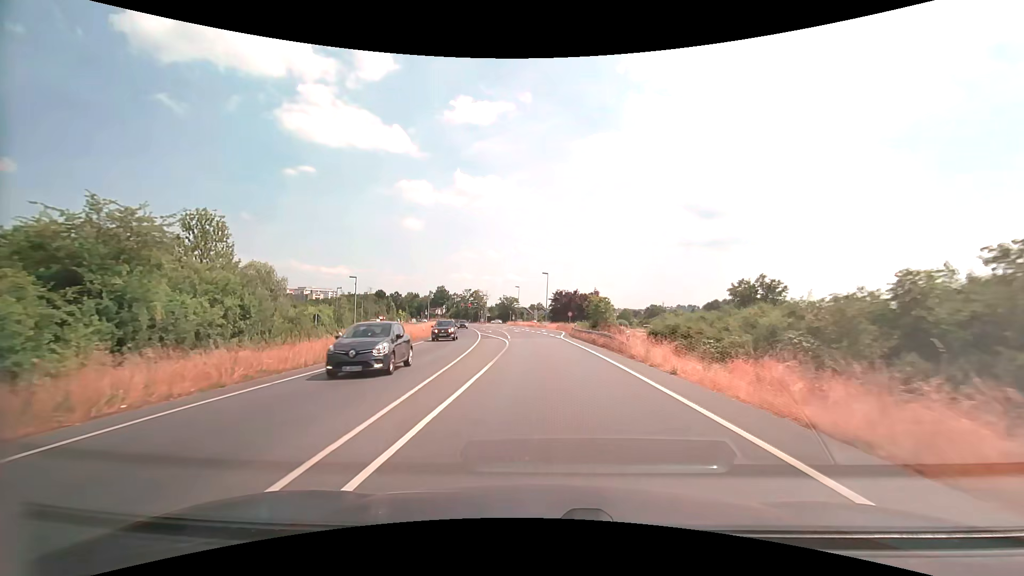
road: primary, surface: asphalt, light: Day
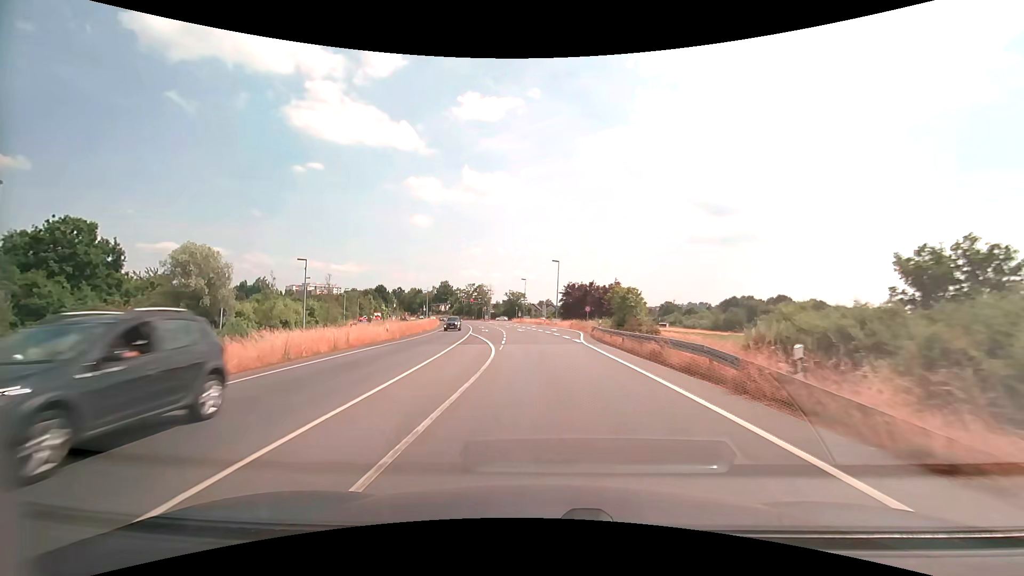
(-0.1, +14.6) m; -1°
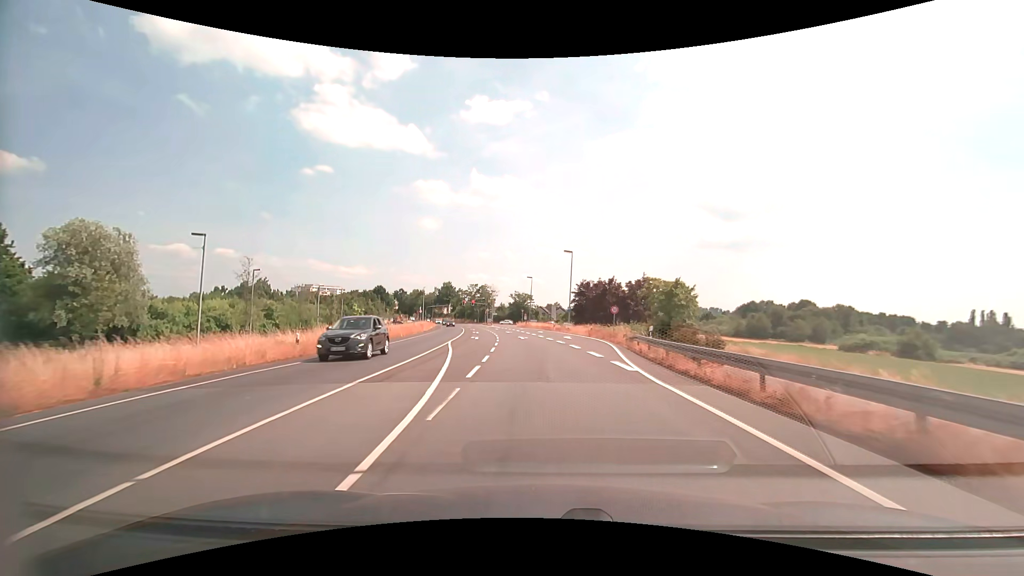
(-0.1, +14.6) m; -1°
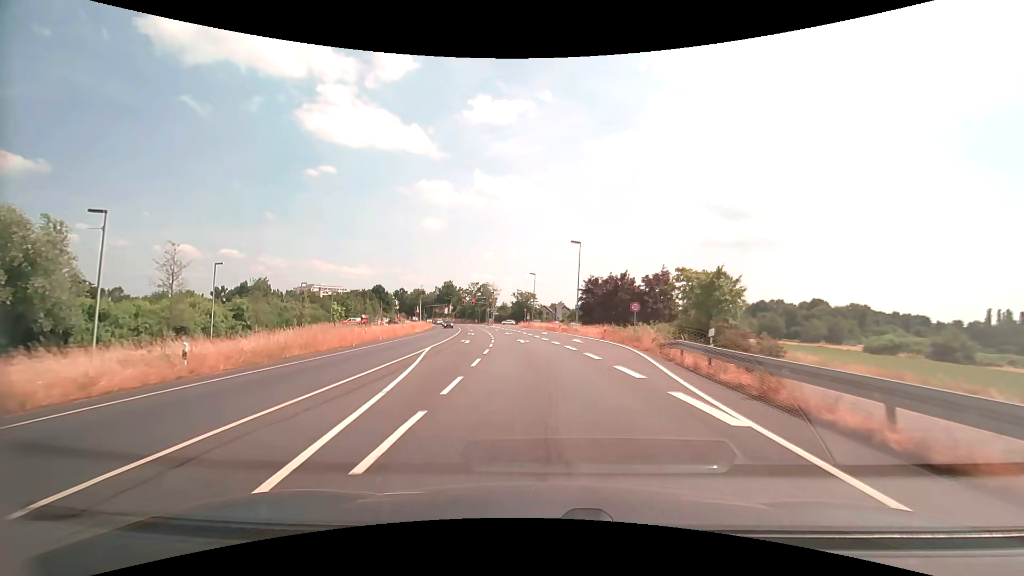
(0.0, +7.3) m; 0°
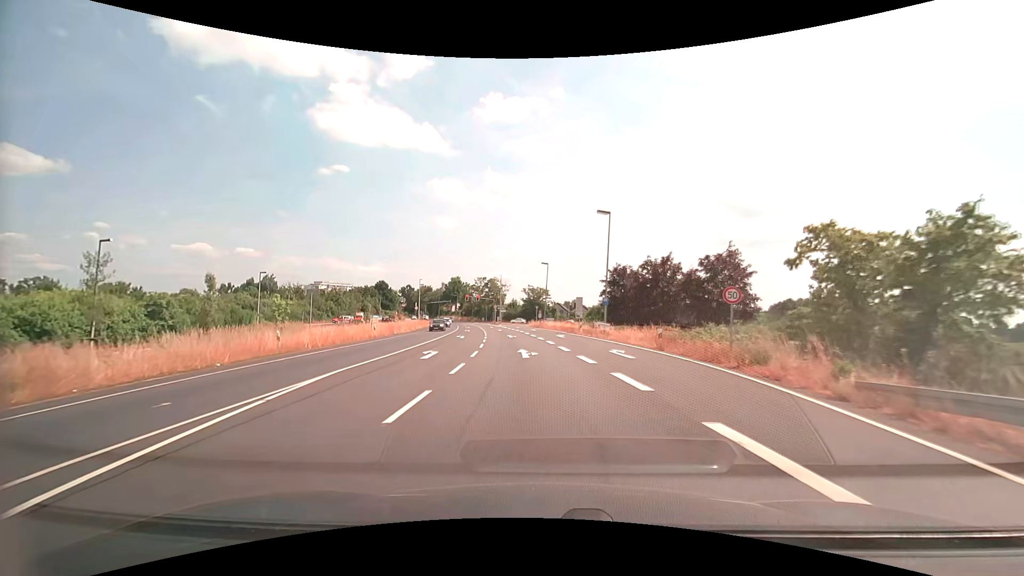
(-0.1, +14.5) m; -1°
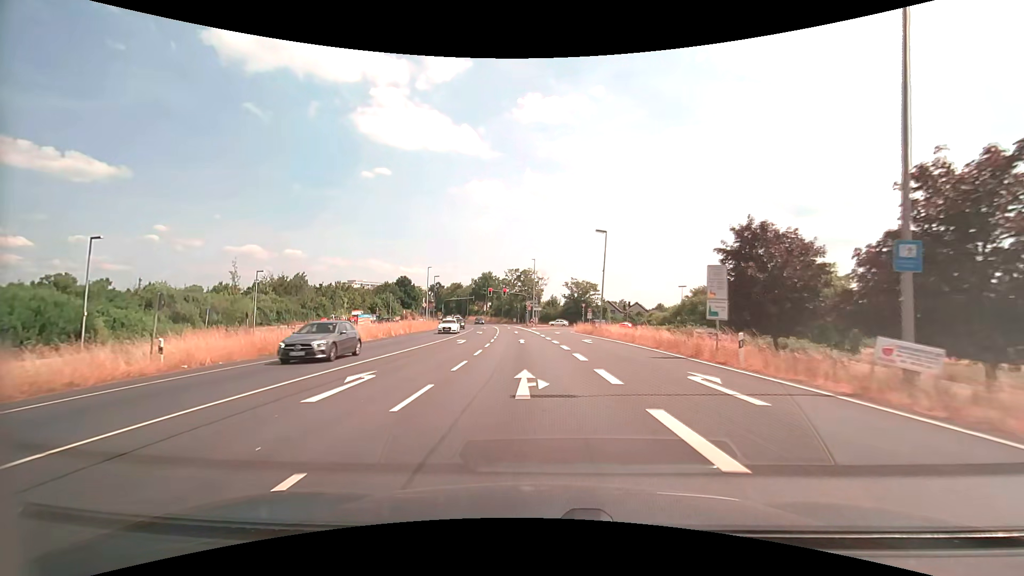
(-1.2, +28.9) m; -5°
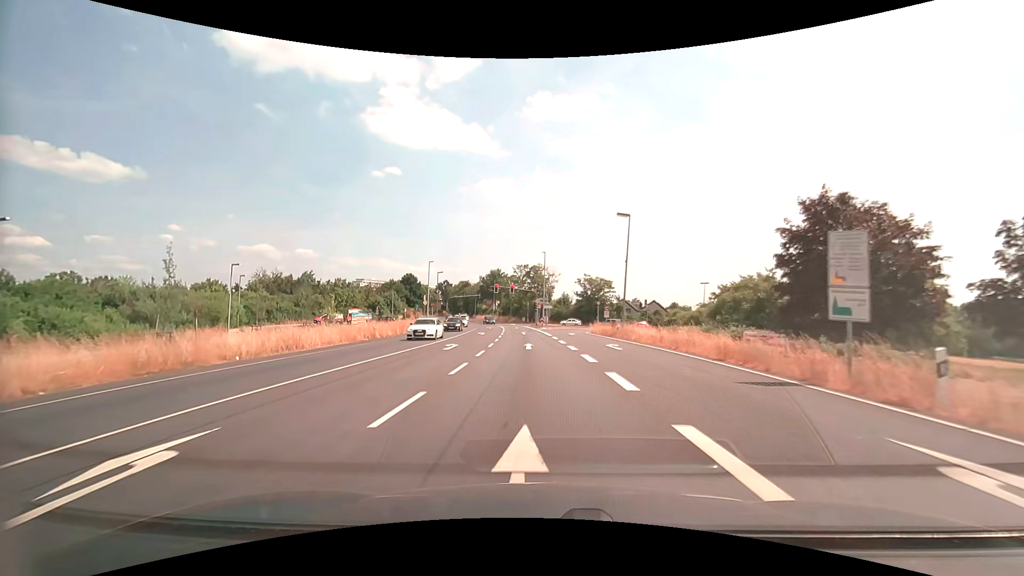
(-0.1, +7.1) m; -1°
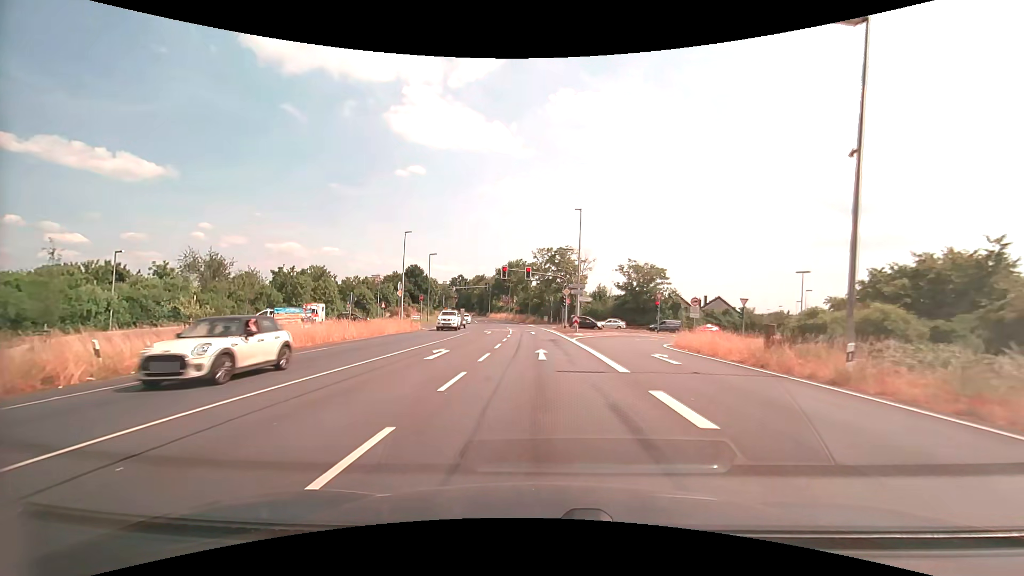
(-0.8, +26.8) m; -2°
(0, +10) (0, +20) (-1, +30) (-1, +40) (-2, +50) (-3, +60) (-4, +70) (-5, +80) (-7, +90) (-8, +99) m
